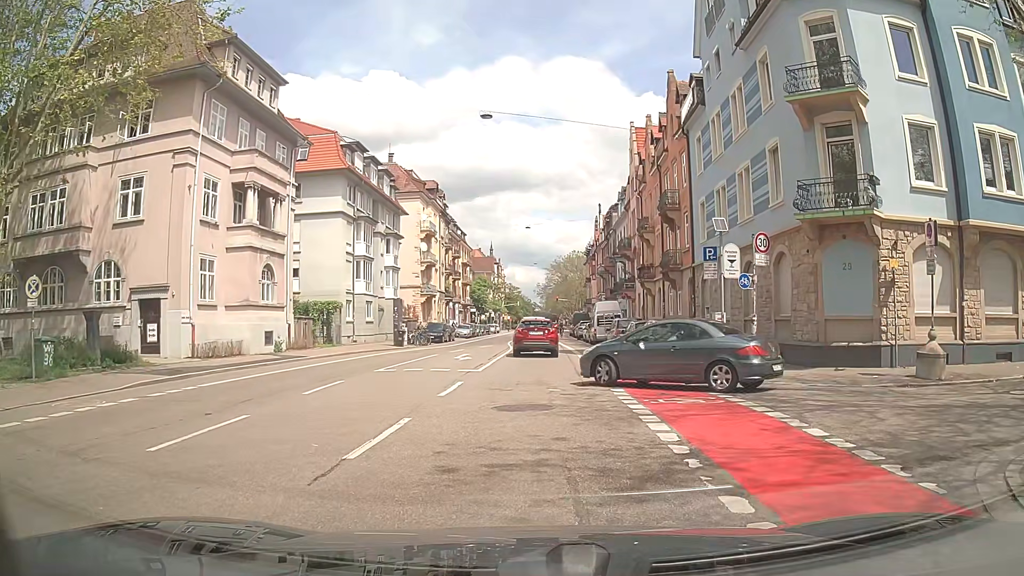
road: secondary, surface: asphalt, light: Day
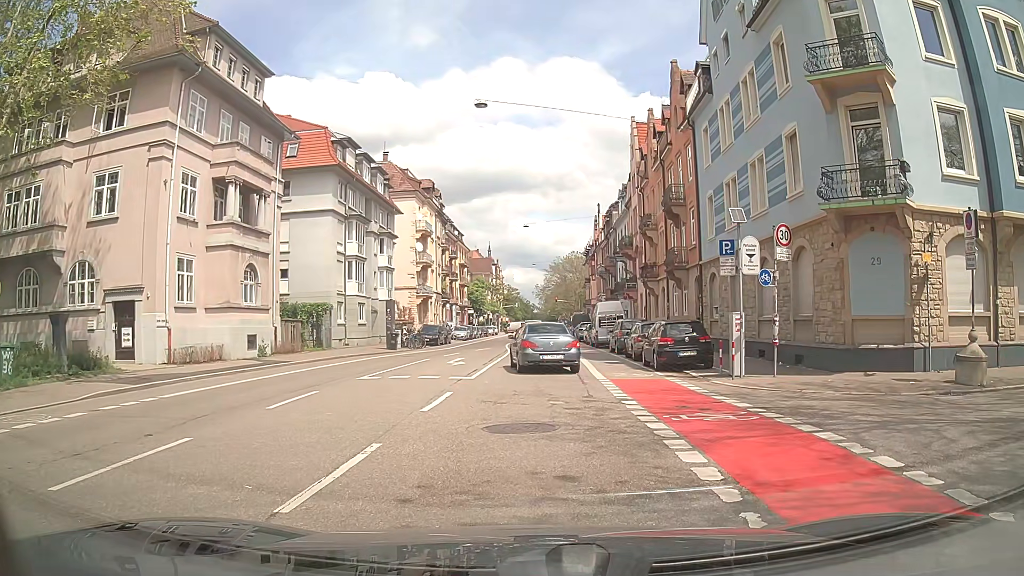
(0.0, +1.7) m; 0°
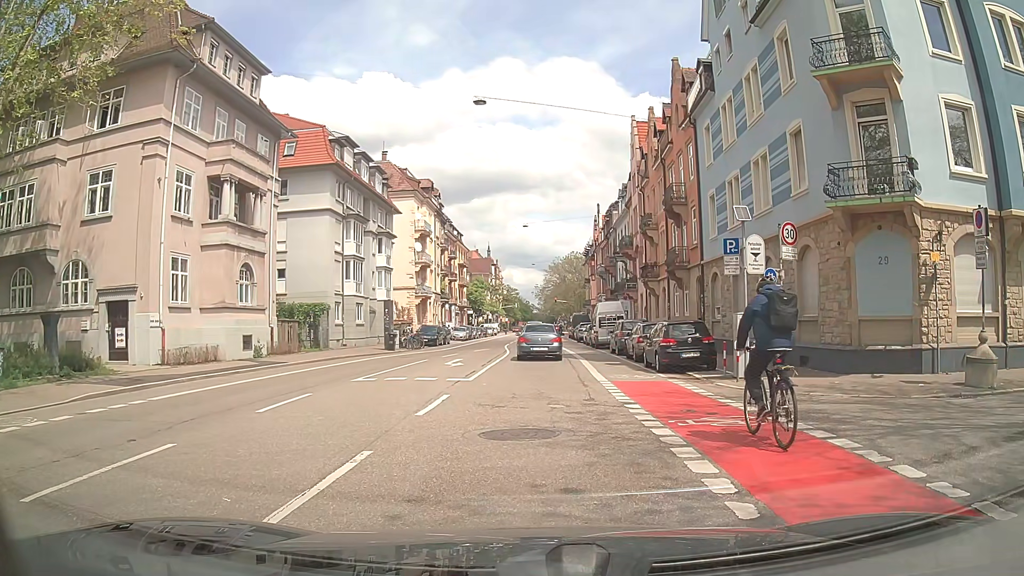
(0.0, +0.4) m; 0°
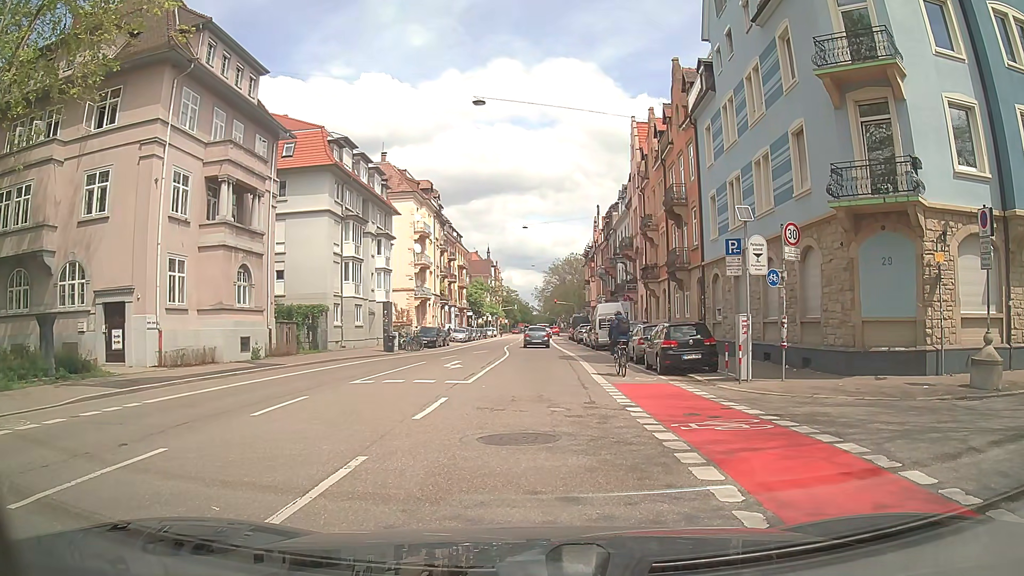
(0.0, +0.2) m; 0°
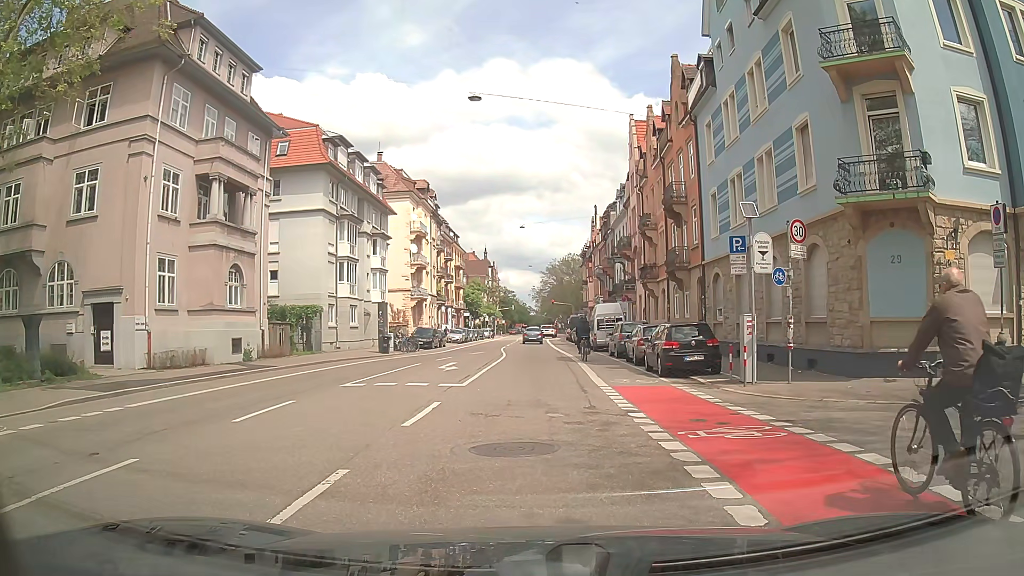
(0.0, +0.6) m; 0°
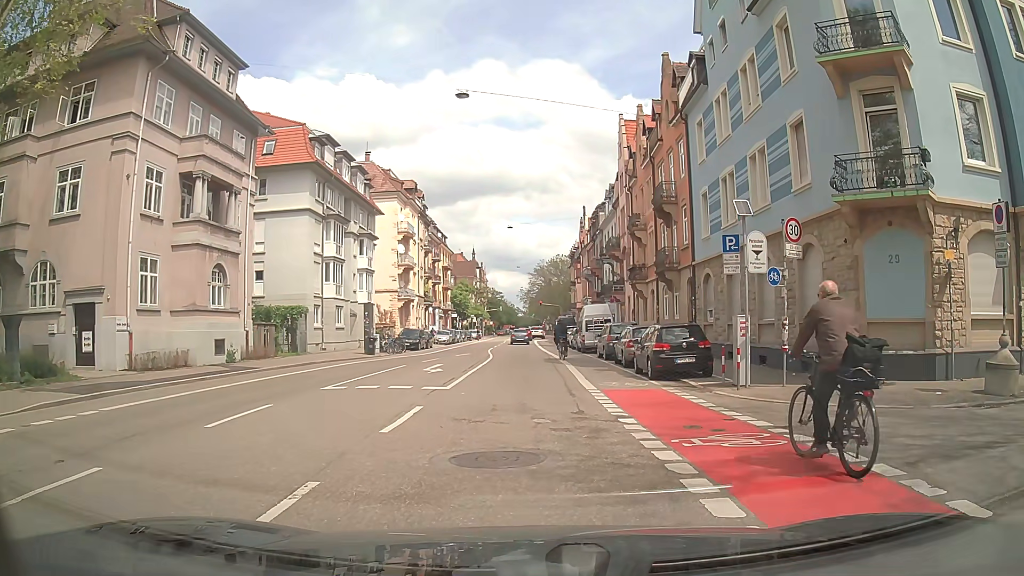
(0.0, +0.5) m; 0°
